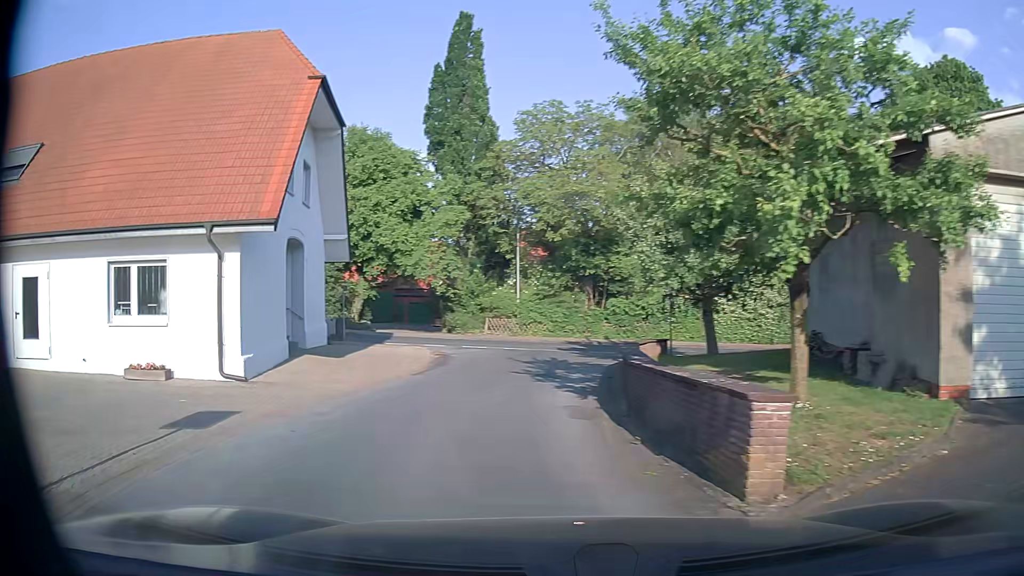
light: Day
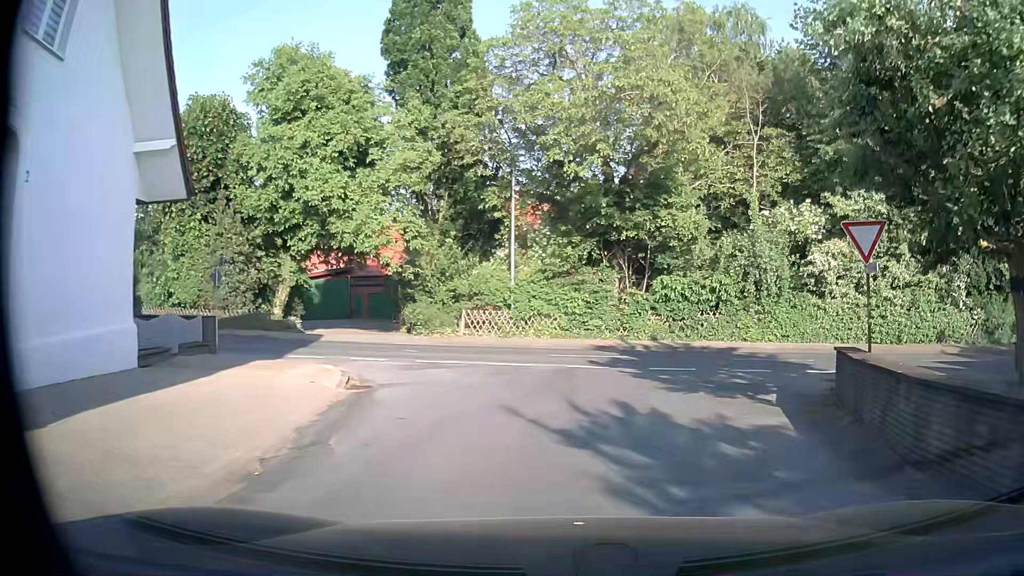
(-1.7, +14.8) m; 0°
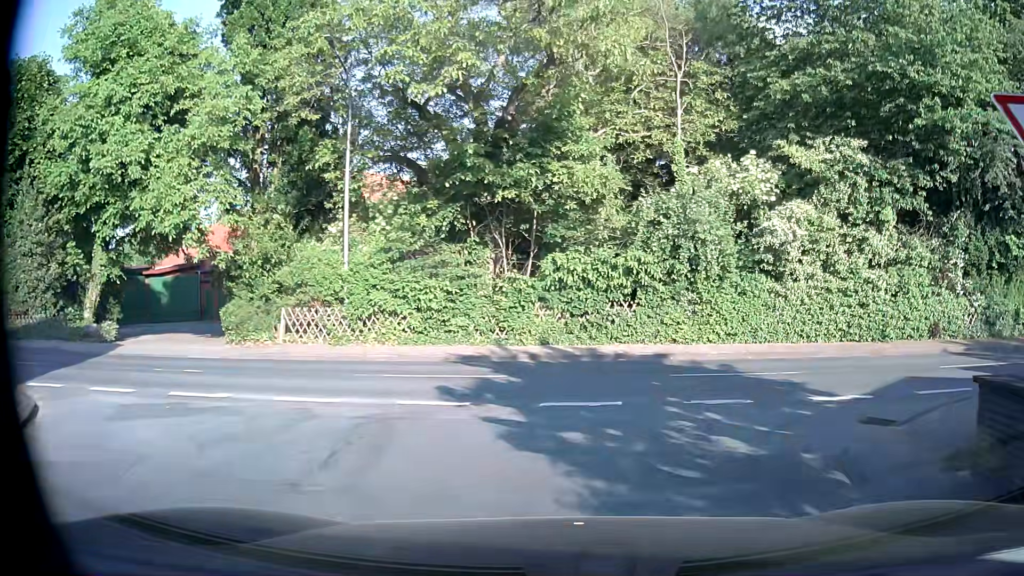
(+0.6, +7.1) m; +10°
